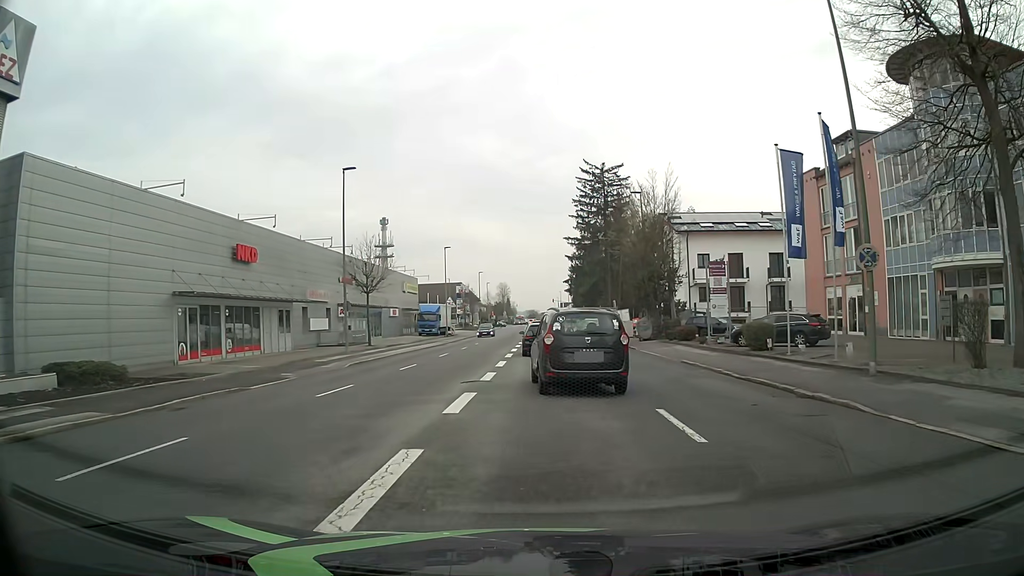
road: tertiary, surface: asphalt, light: Day
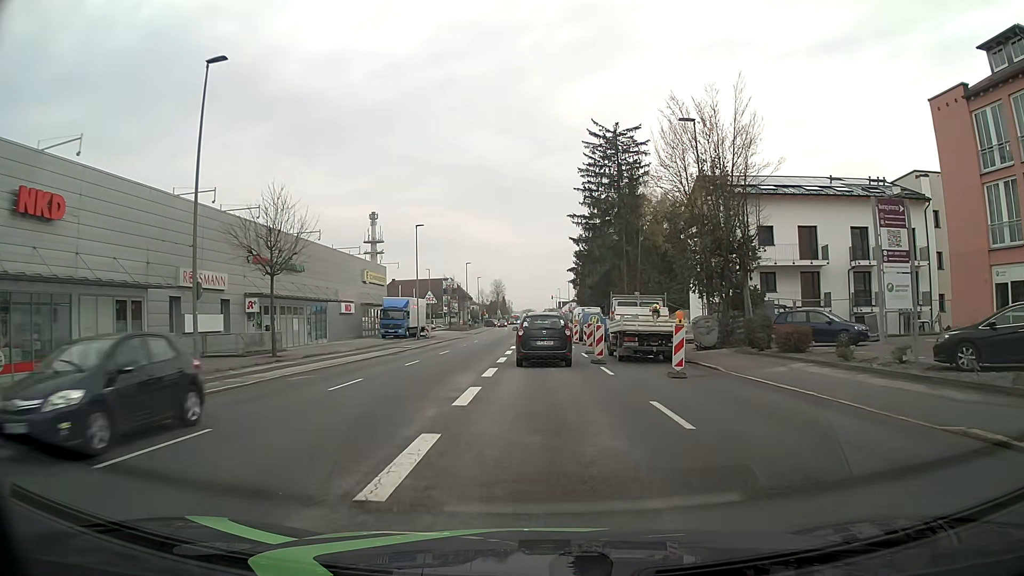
(-0.1, +17.4) m; 0°
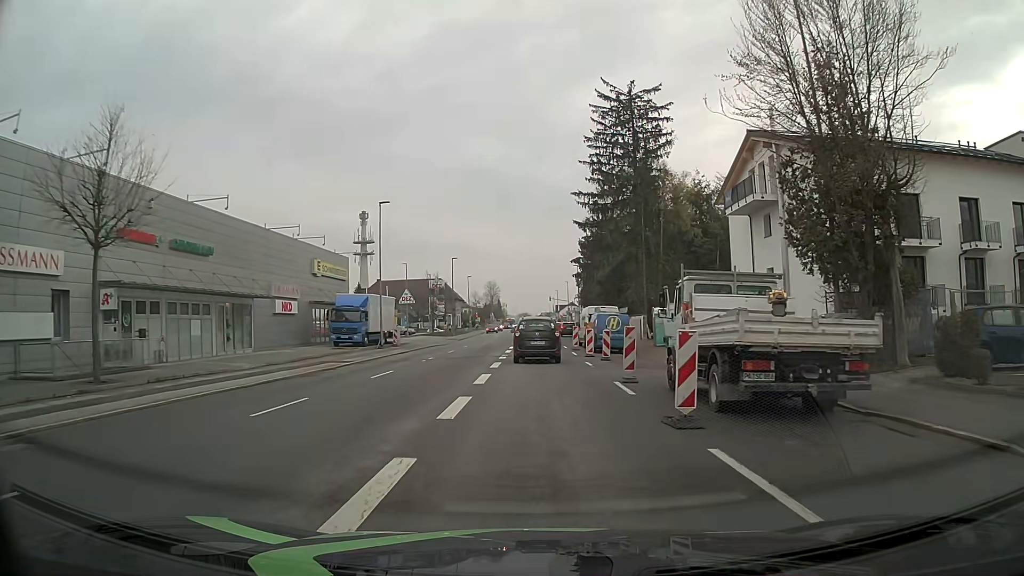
(-0.1, +13.5) m; 0°
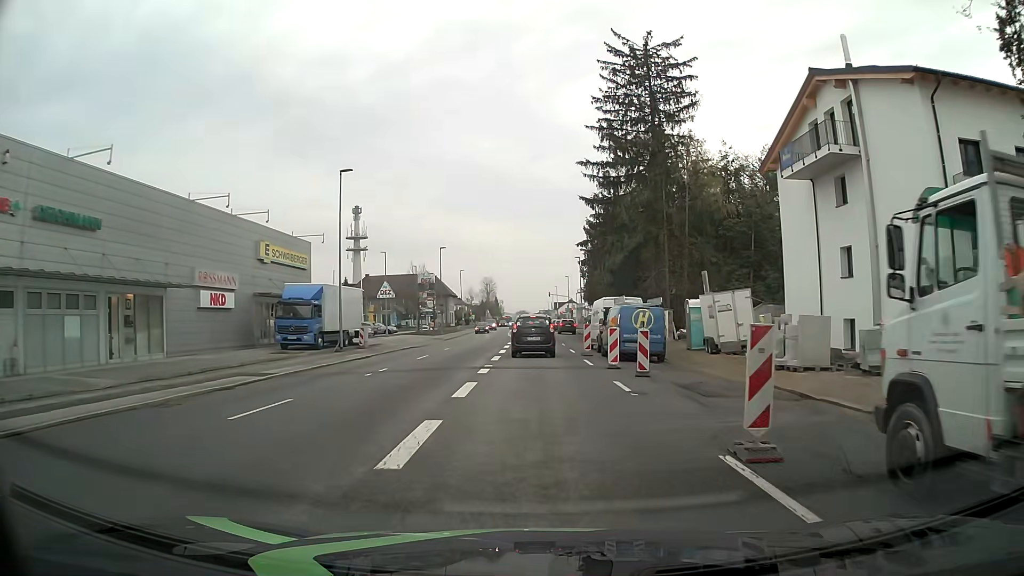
(0.0, +9.6) m; 0°
(0, +10) (0, +20) (0, +30) (0, +40) (0, +50) (-1, +60) (-2, +70) (-2, +80) (-2, +90) (-2, +100) m
